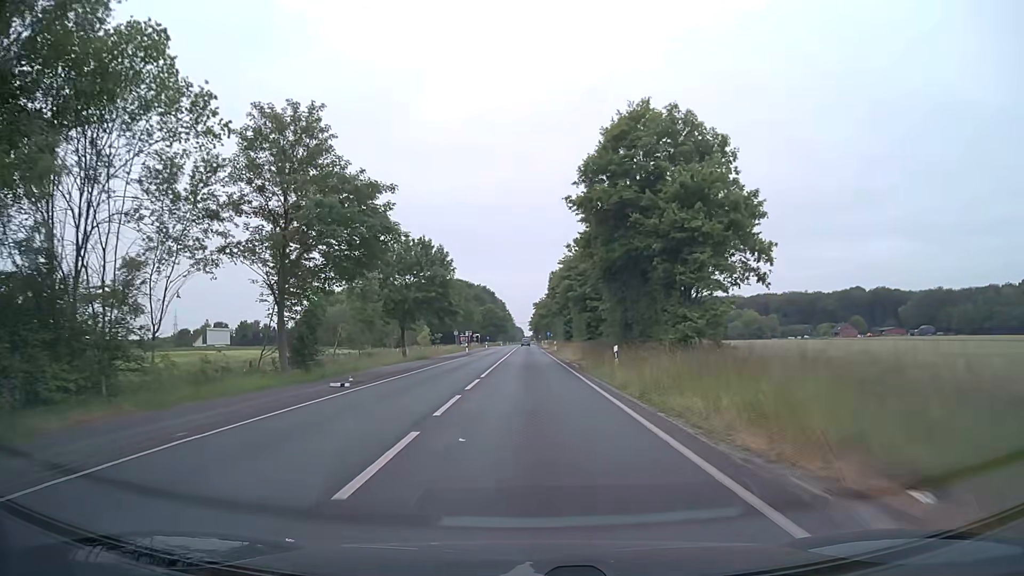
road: secondary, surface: asphalt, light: Day
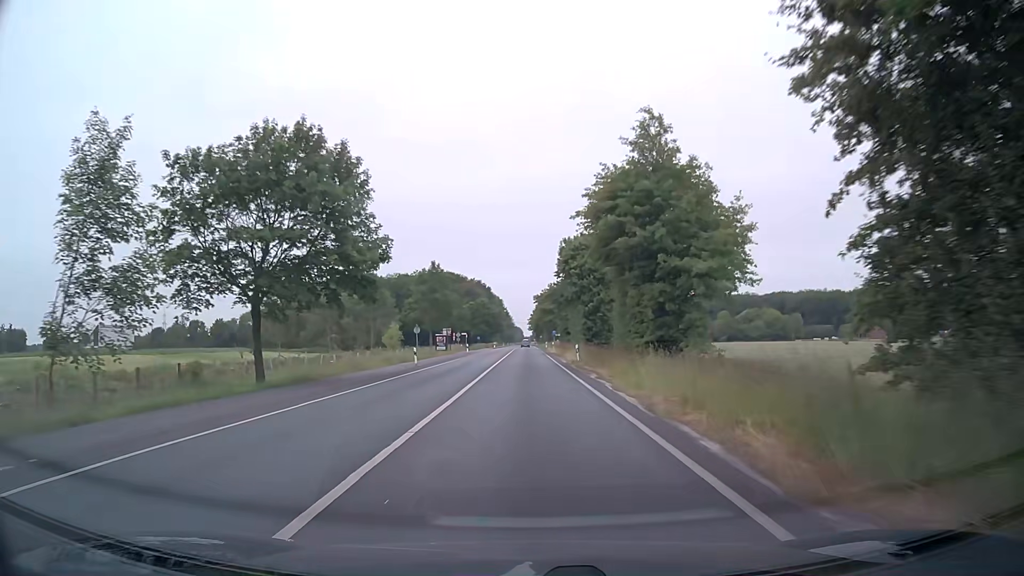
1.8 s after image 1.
(0.0, +32.2) m; 0°
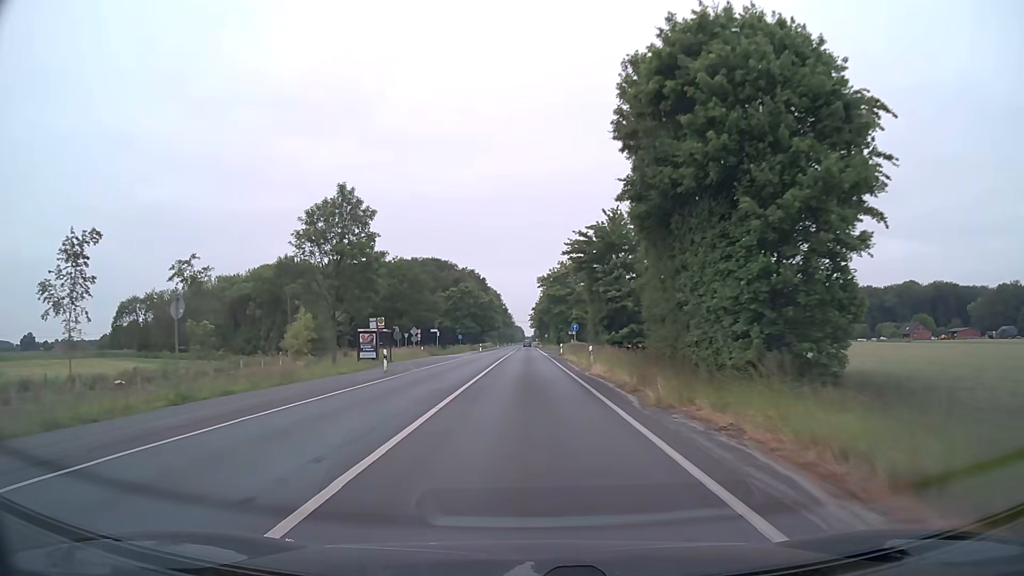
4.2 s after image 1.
(-0.3, +43.0) m; 0°
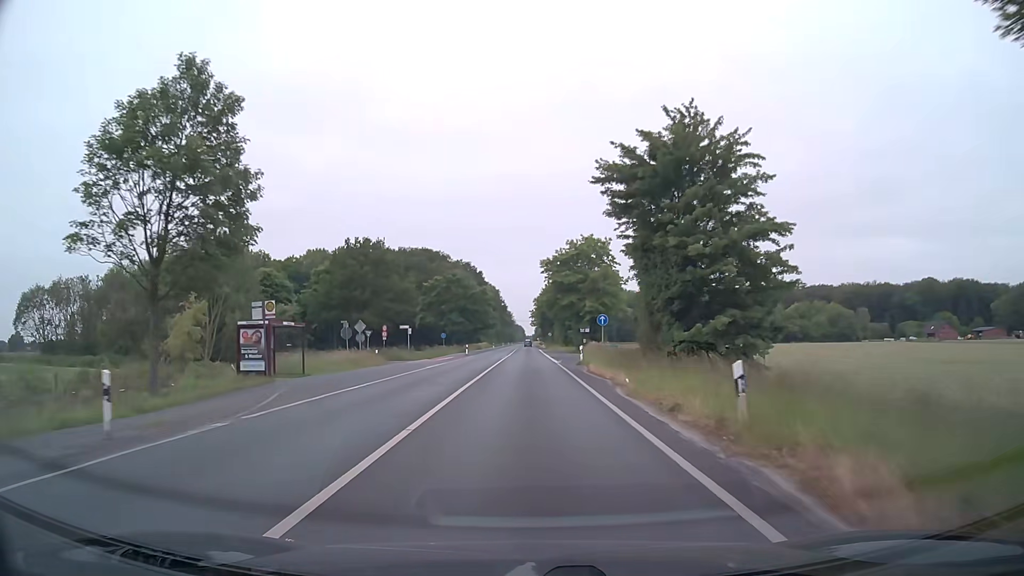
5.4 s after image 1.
(-0.1, +21.5) m; 0°
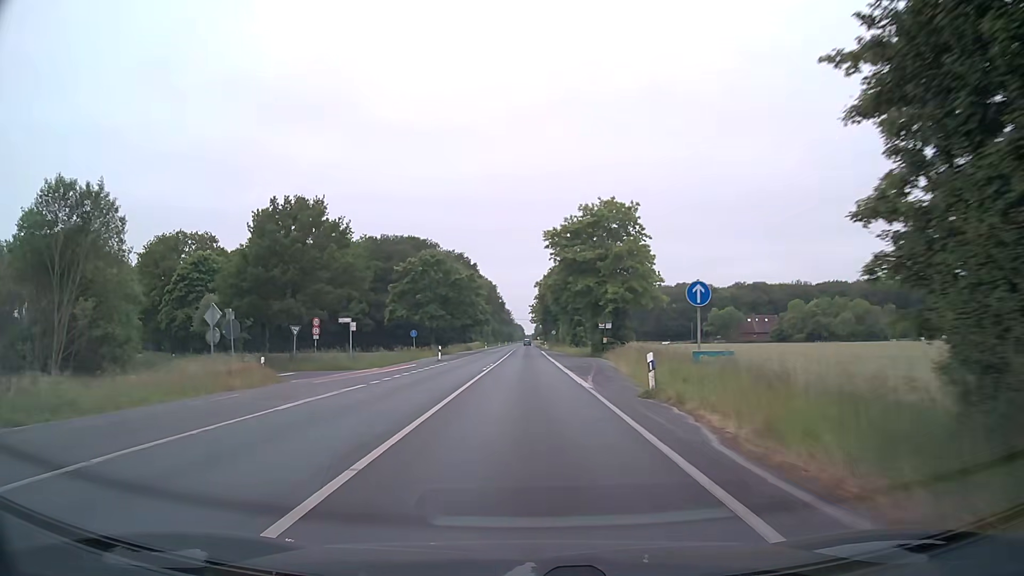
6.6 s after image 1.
(+0.1, +21.5) m; 0°
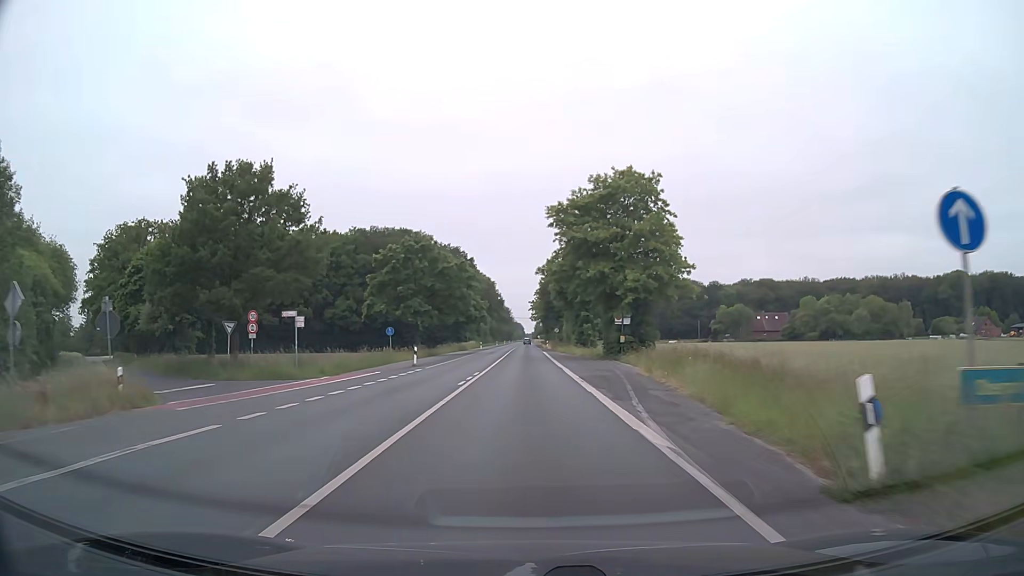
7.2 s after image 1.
(0.0, +10.8) m; 0°
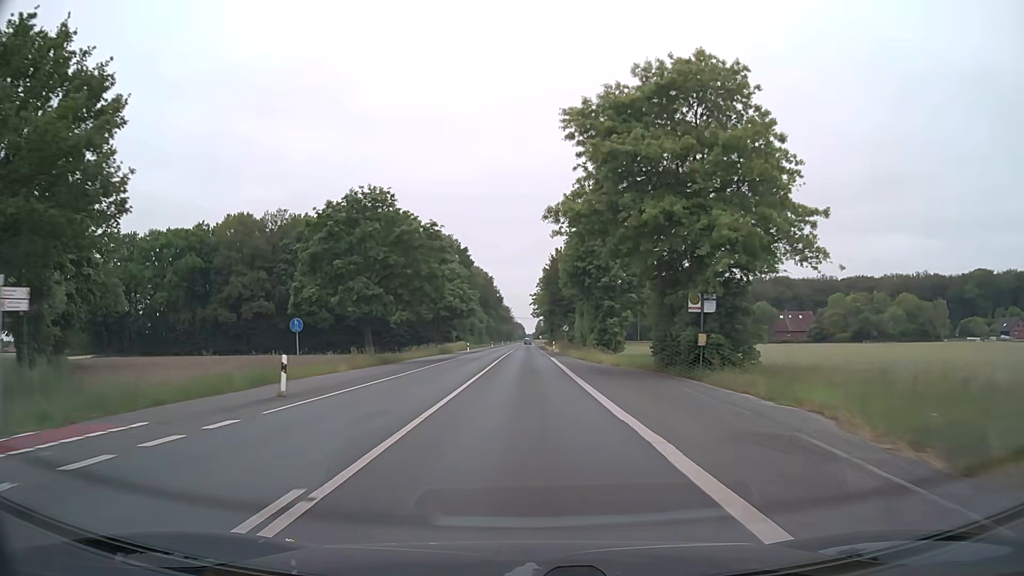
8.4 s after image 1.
(0.0, +21.6) m; 0°
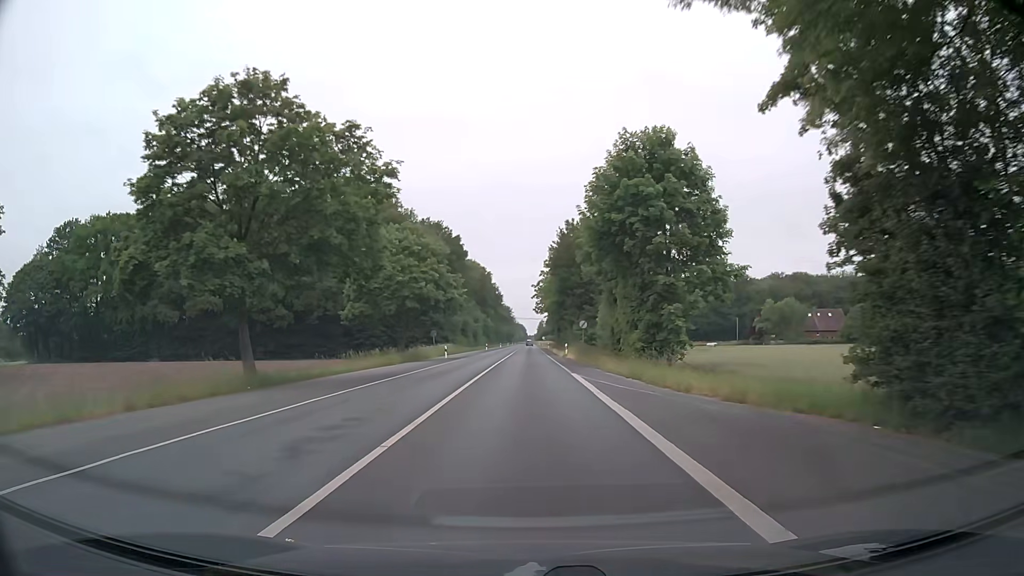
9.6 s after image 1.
(0.0, +21.6) m; 0°
(0, +10) (0, +20) (0, +30) (0, +40) (0, +50) (0, +60) (0, +70) (0, +80) (0, +90) (0, +100) m
